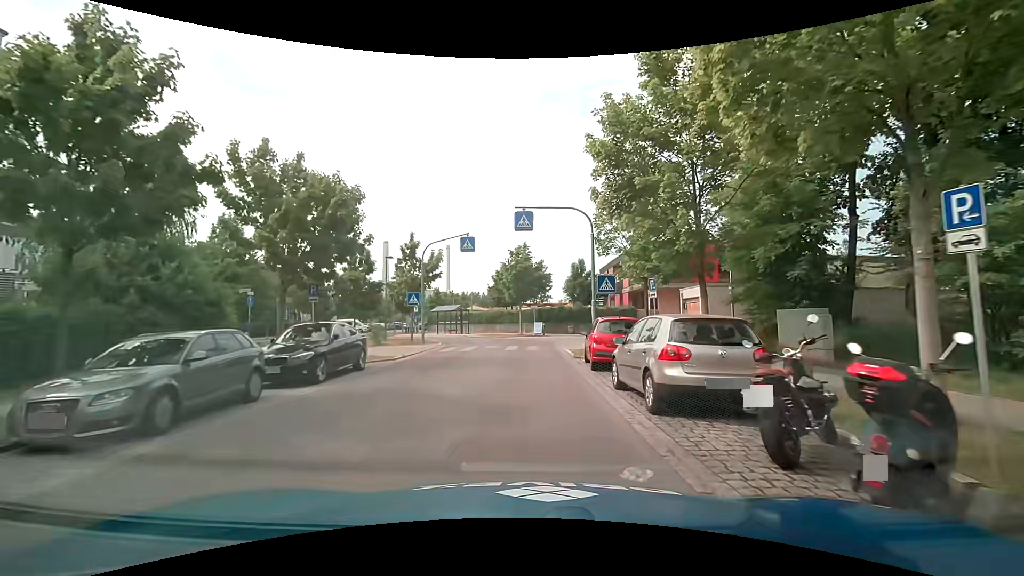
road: residential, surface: asphalt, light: Day
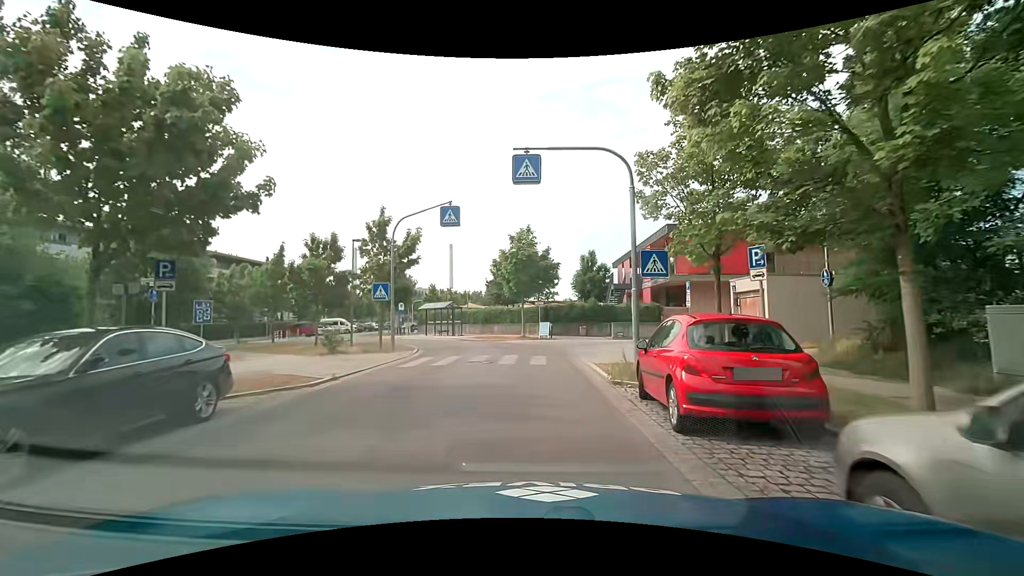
(0.0, +7.5) m; 0°
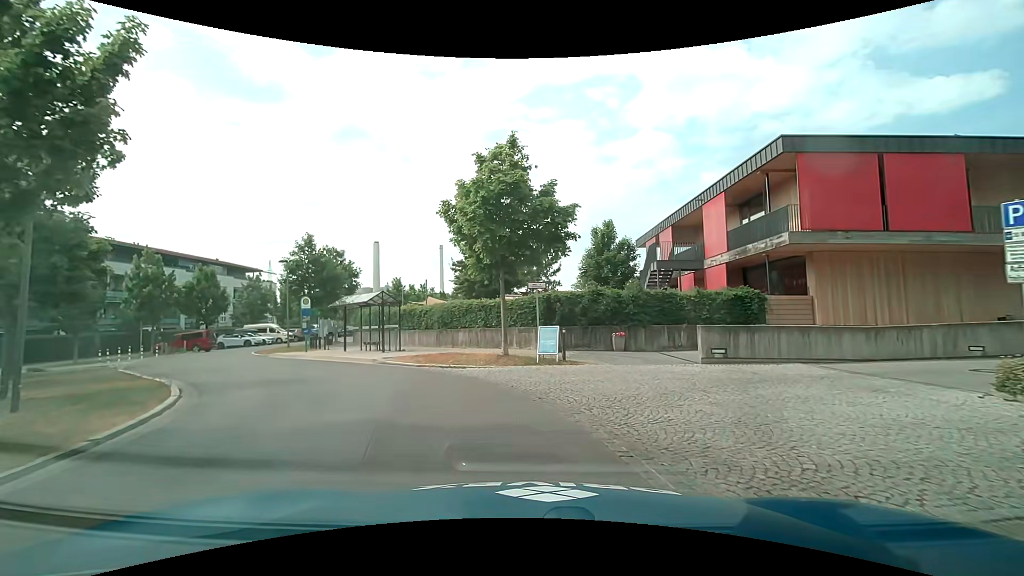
(+0.1, +17.8) m; +2°
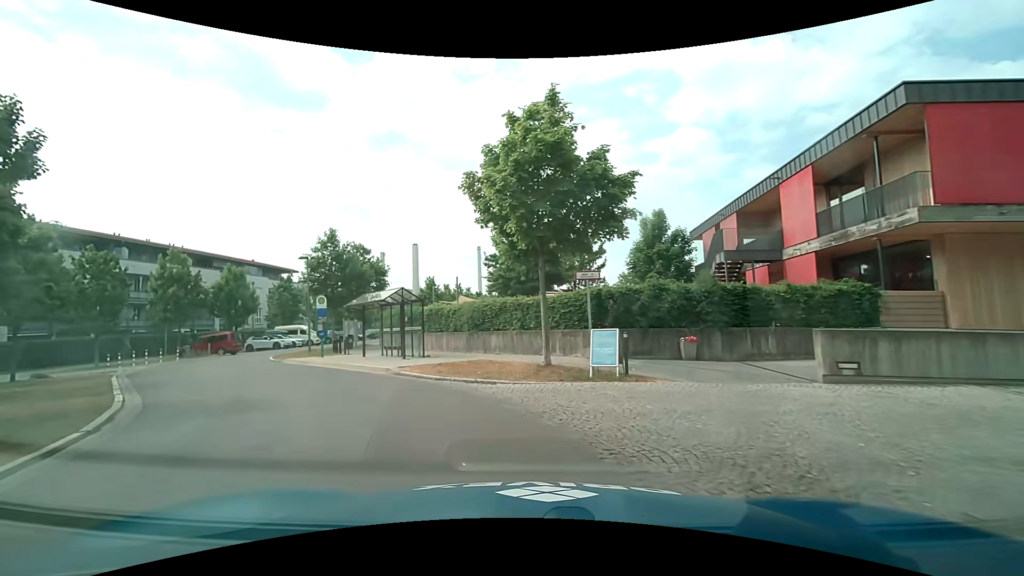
(-0.2, +3.6) m; -6°
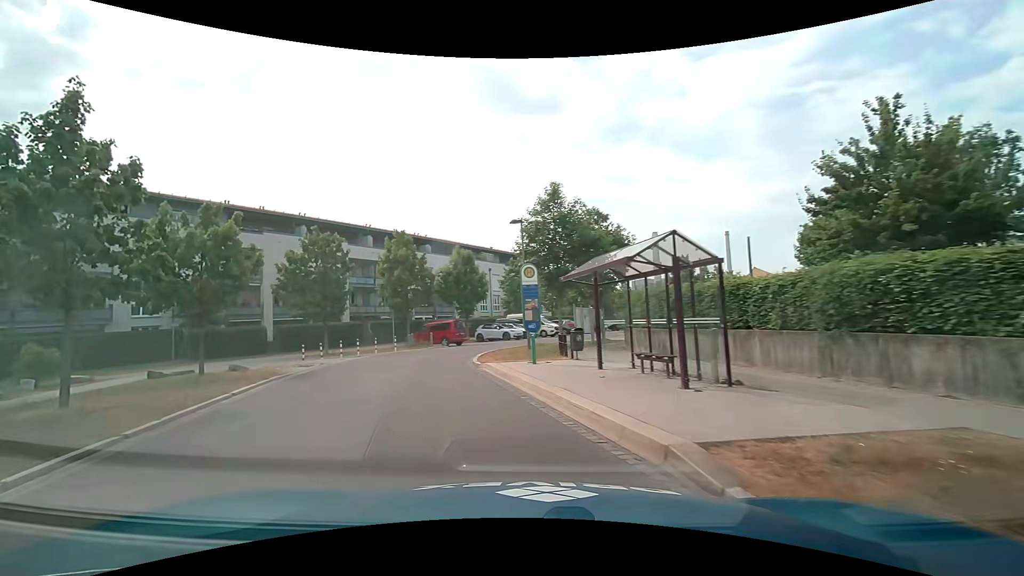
(-2.5, +10.8) m; -27°
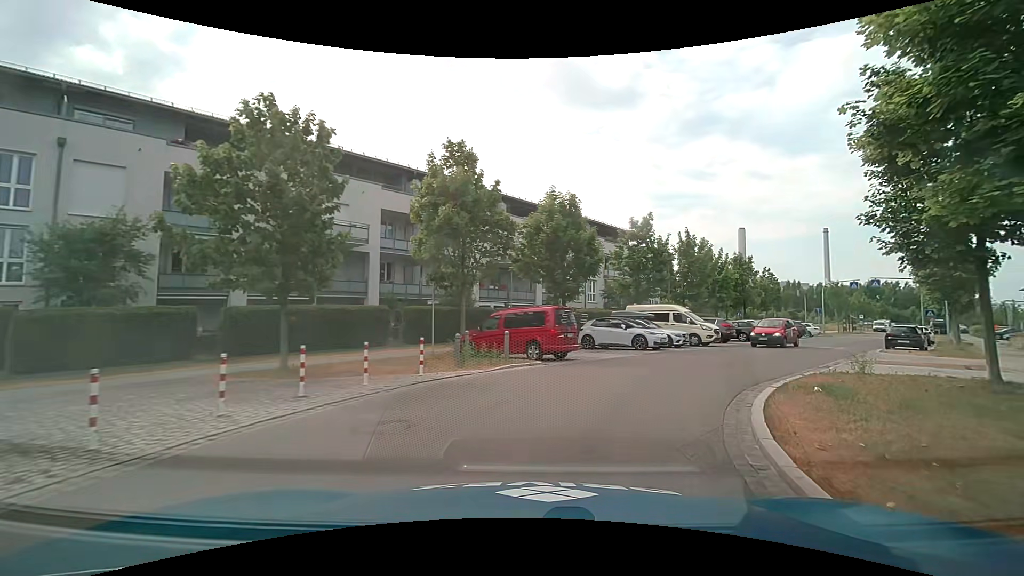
(-3.4, +18.2) m; -7°
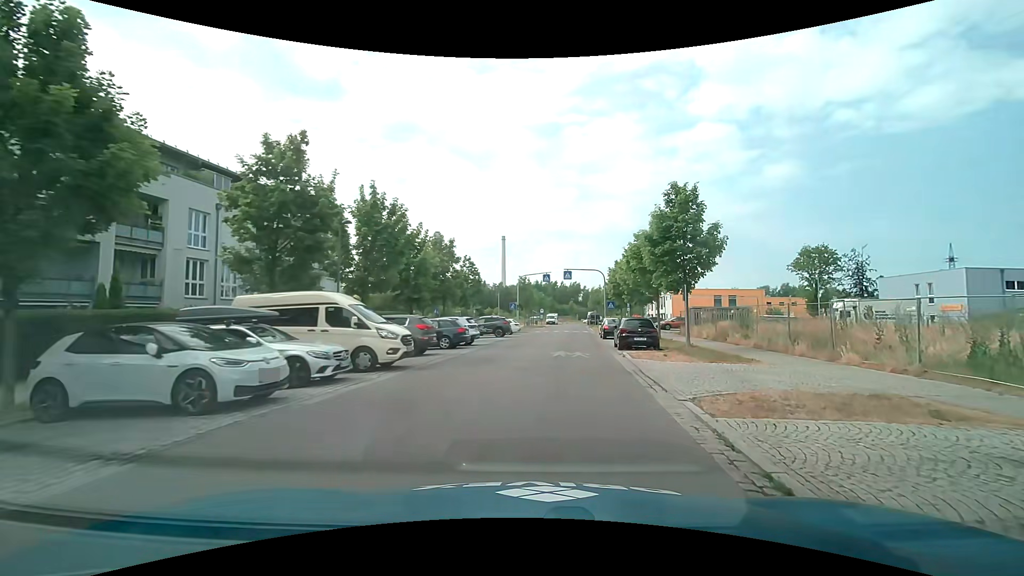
(+4.4, +13.9) m; +34°
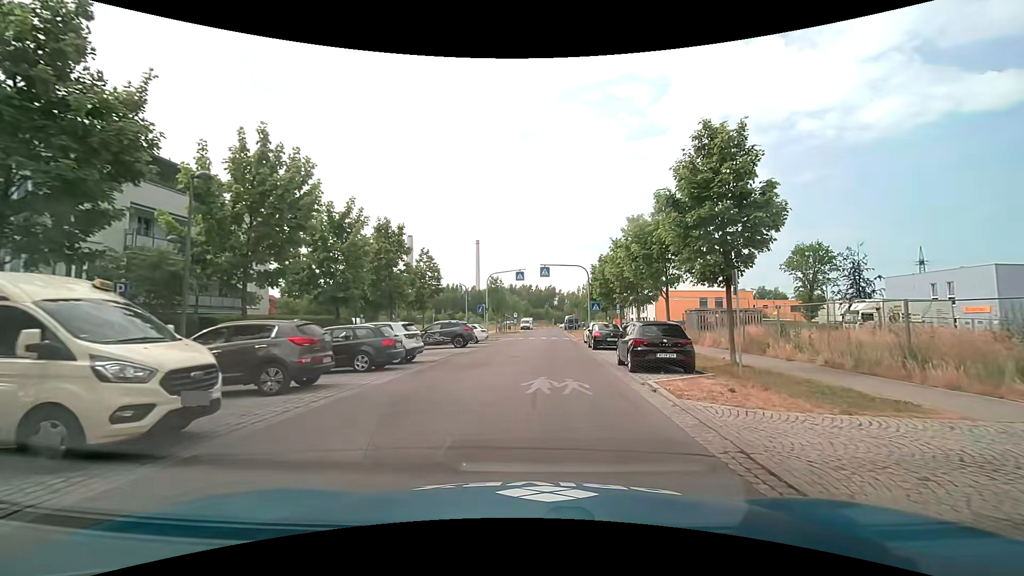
(+0.2, +8.2) m; +2°
(0, +10) (+1, +20) (+1, +30) (+2, +40) (+3, +50) (+3, +60) (+3, +70) (+4, +80) (+4, +90) (+5, +100) m
